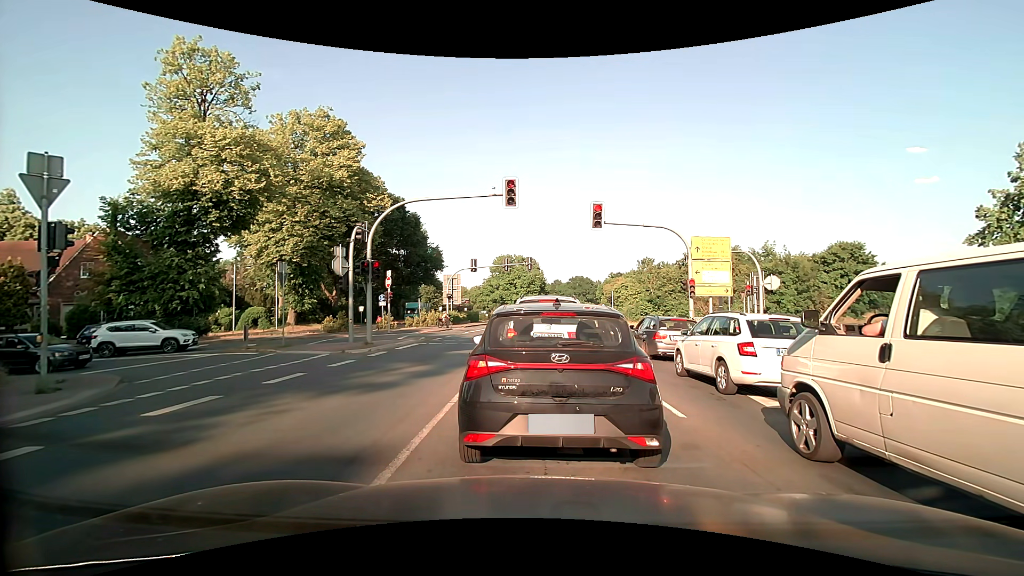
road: primary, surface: asphalt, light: Day
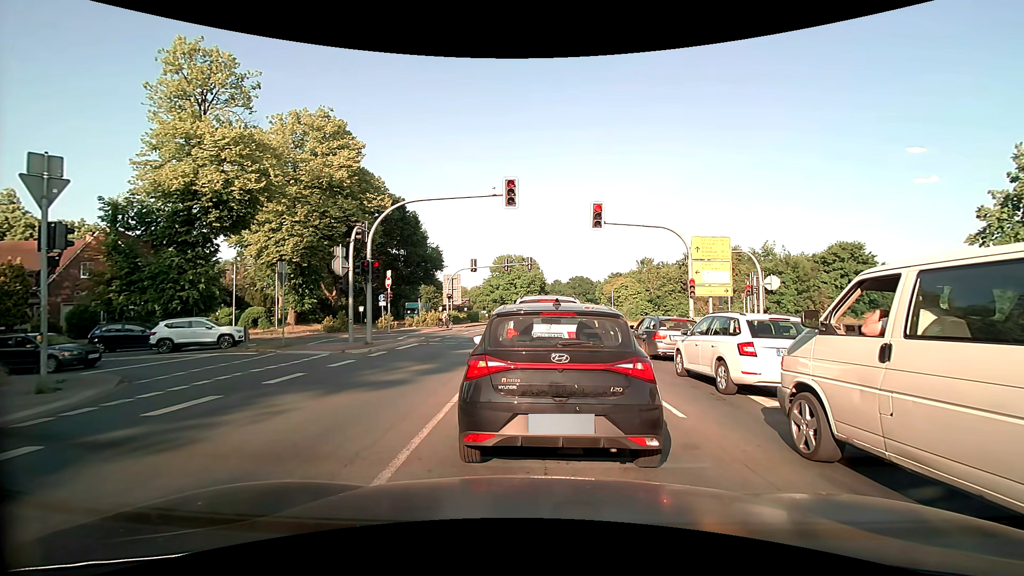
(0.0, 0.0) m; 0°
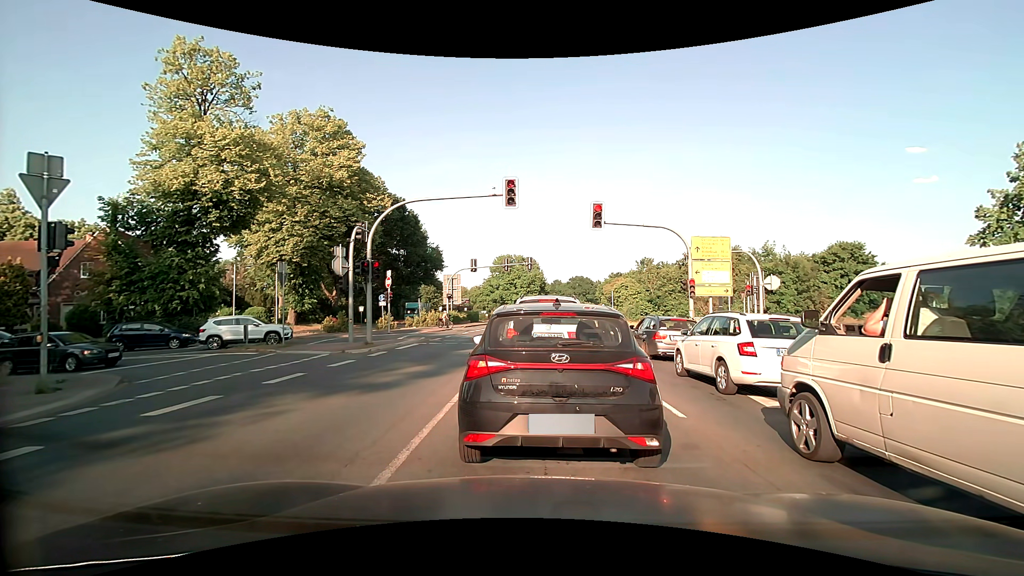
(0.0, 0.0) m; 0°
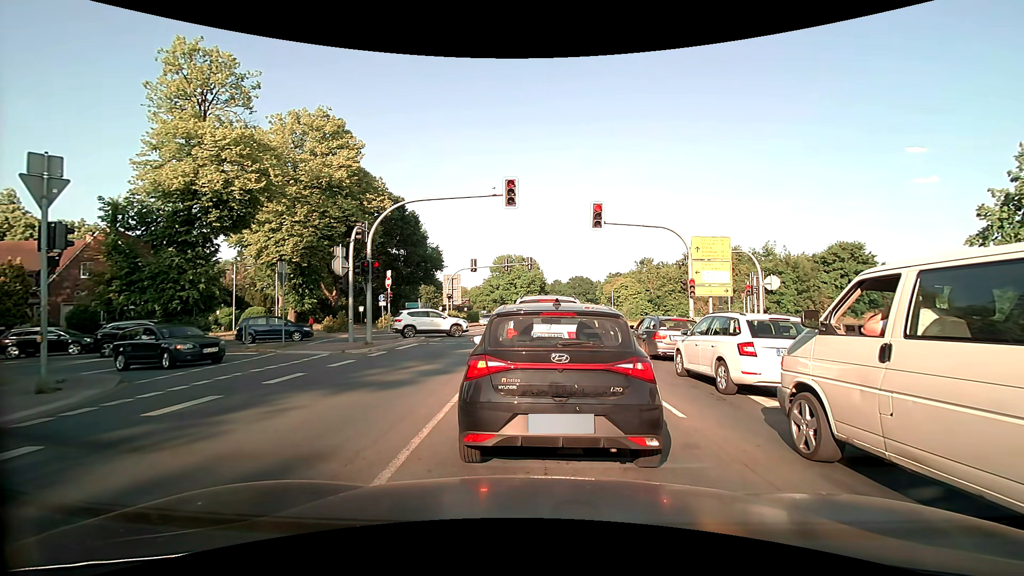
(0.0, 0.0) m; 0°
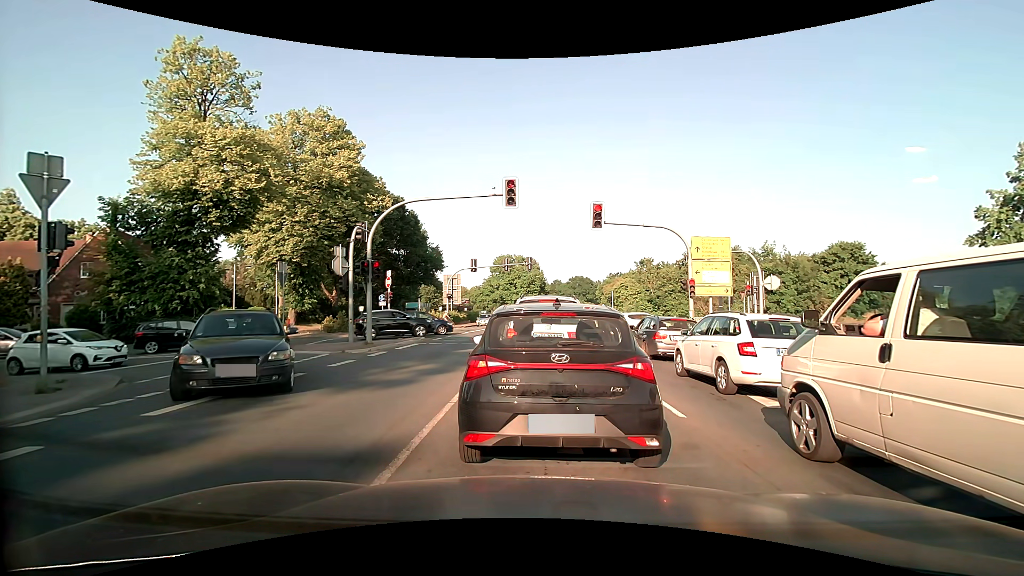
(0.0, 0.0) m; 0°
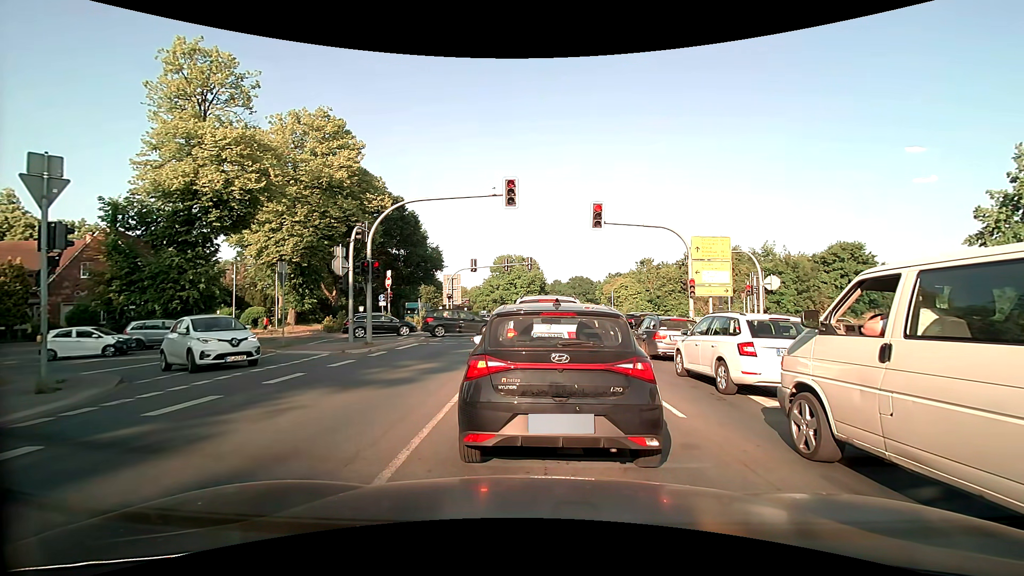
(0.0, 0.0) m; 0°
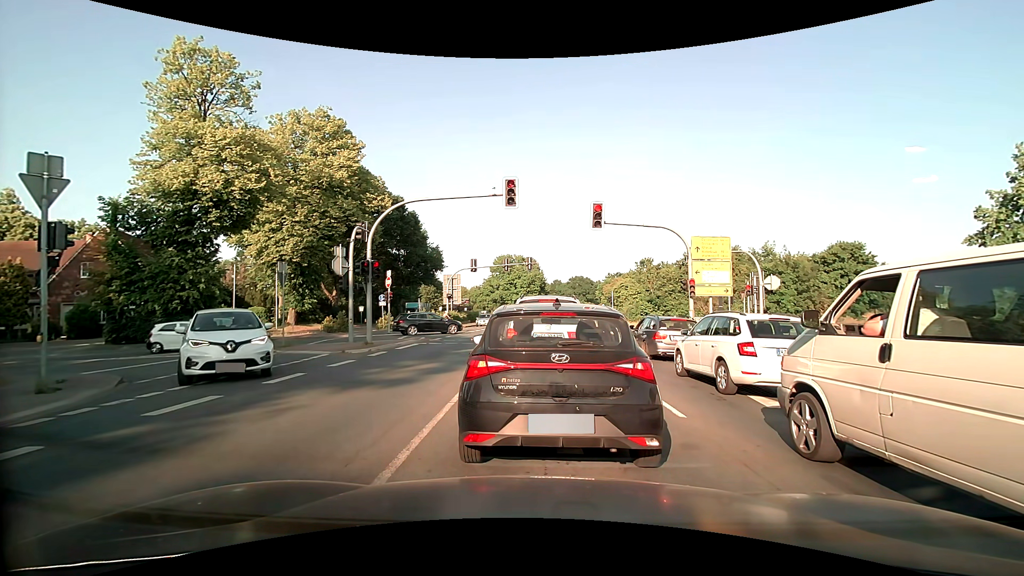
(0.0, 0.0) m; 0°
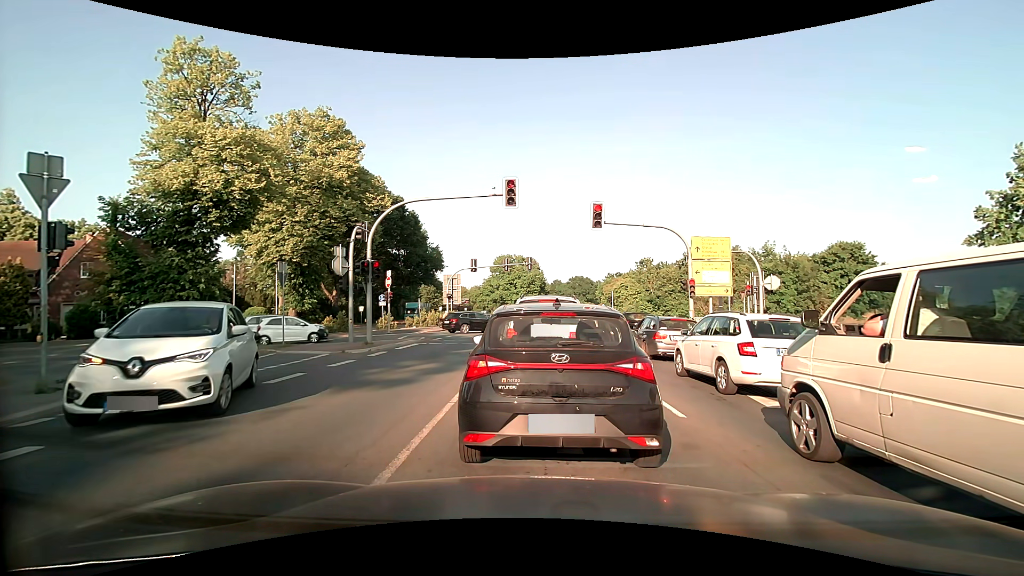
(0.0, 0.0) m; 0°
(0, +10) (+1, +20) (-2, +29) (-10, +34) (-20, +34) (-30, +31) (-39, +27) (-49, +24) (-58, +21) (-68, +18) m
